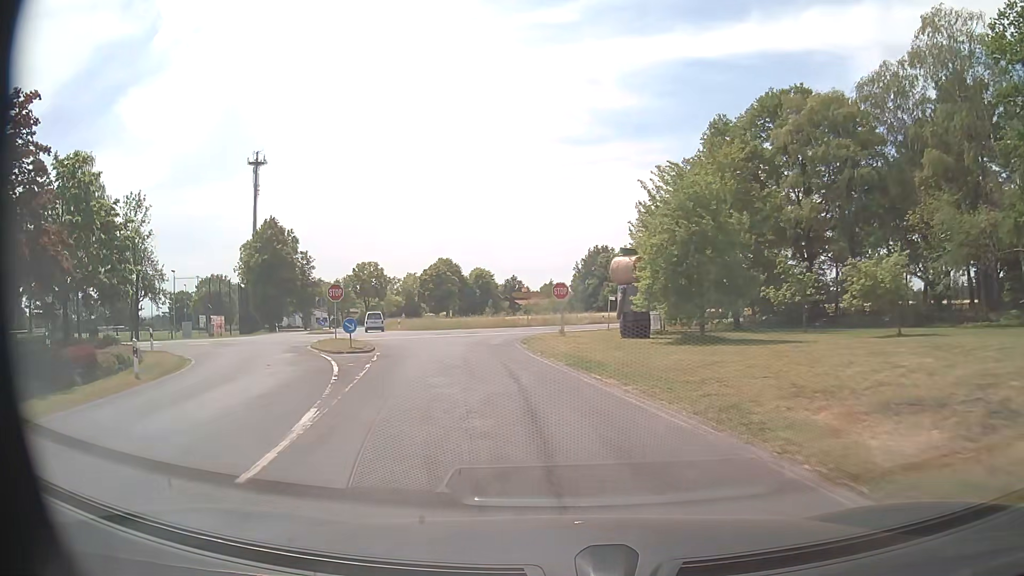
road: secondary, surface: asphalt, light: Day
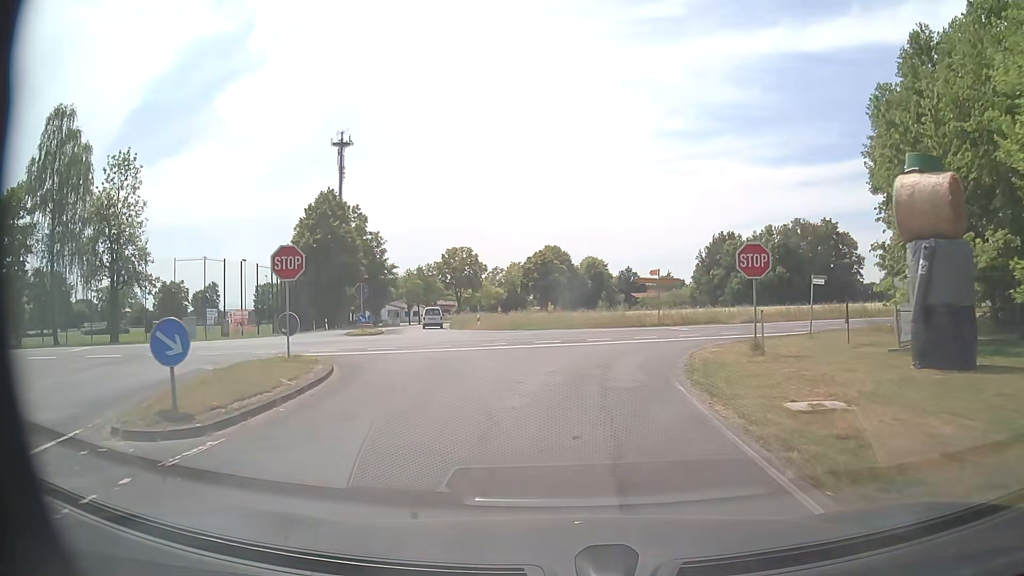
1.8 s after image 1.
(-1.8, +18.1) m; -10°
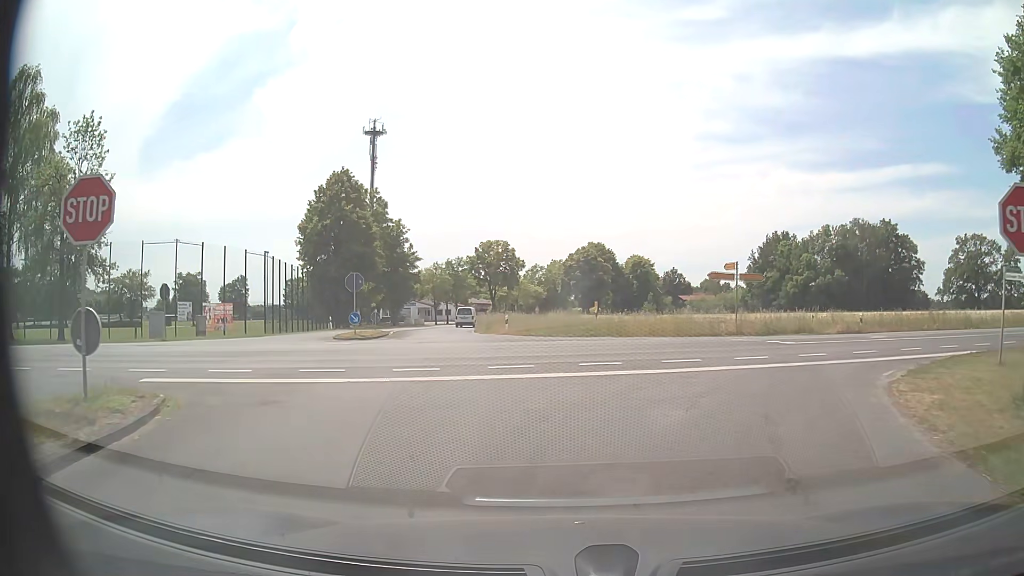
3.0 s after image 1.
(-0.3, +9.3) m; -4°
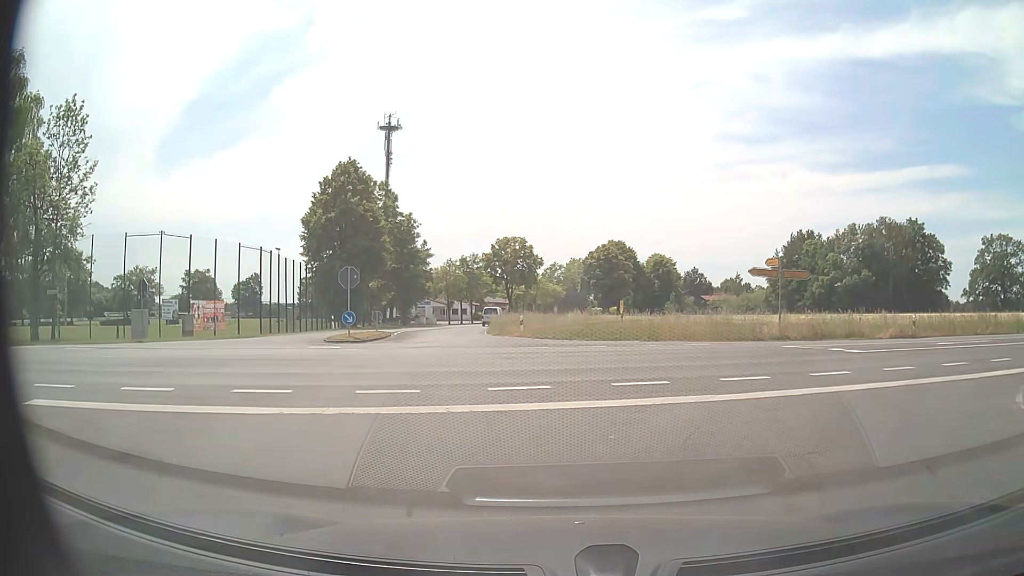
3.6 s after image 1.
(0.0, +3.8) m; -1°
(-1, +10) (-2, +20) (-4, +30) (-6, +39) (-7, +49) (-7, +59) (-7, +69) (-5, +79) (-3, +89) (-2, +99) m
